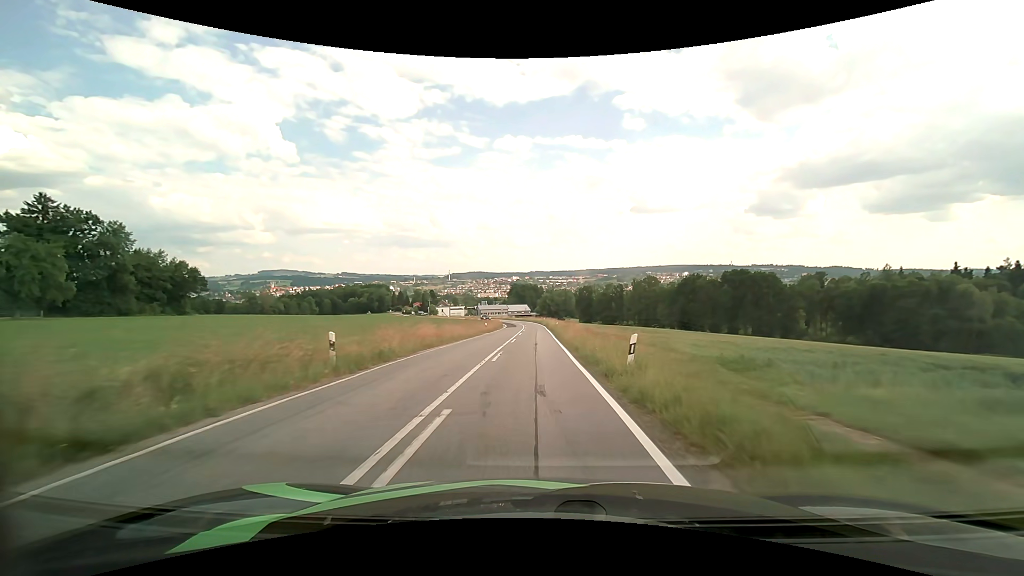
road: tertiary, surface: asphalt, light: Day
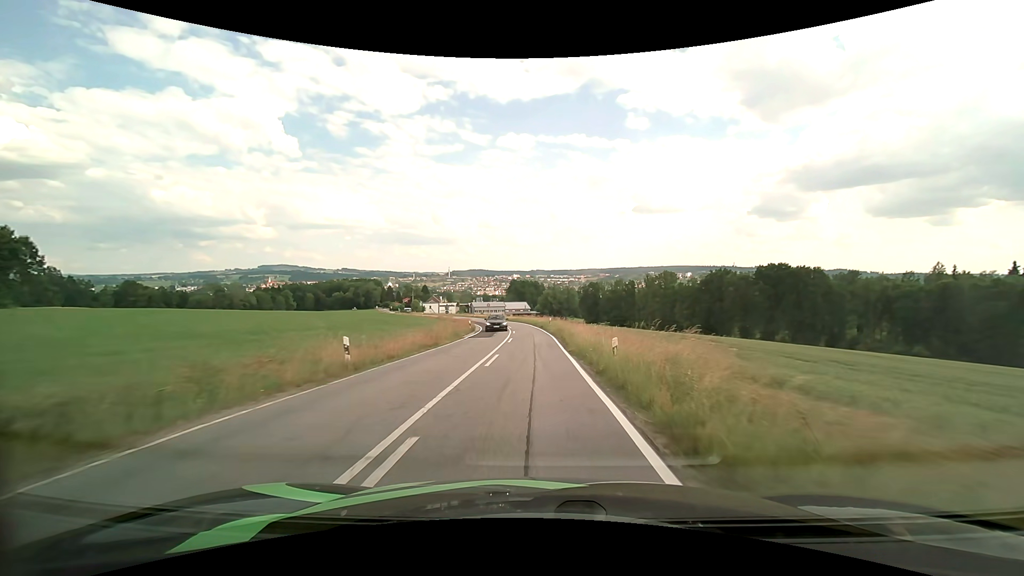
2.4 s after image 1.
(-0.1, +36.3) m; 0°
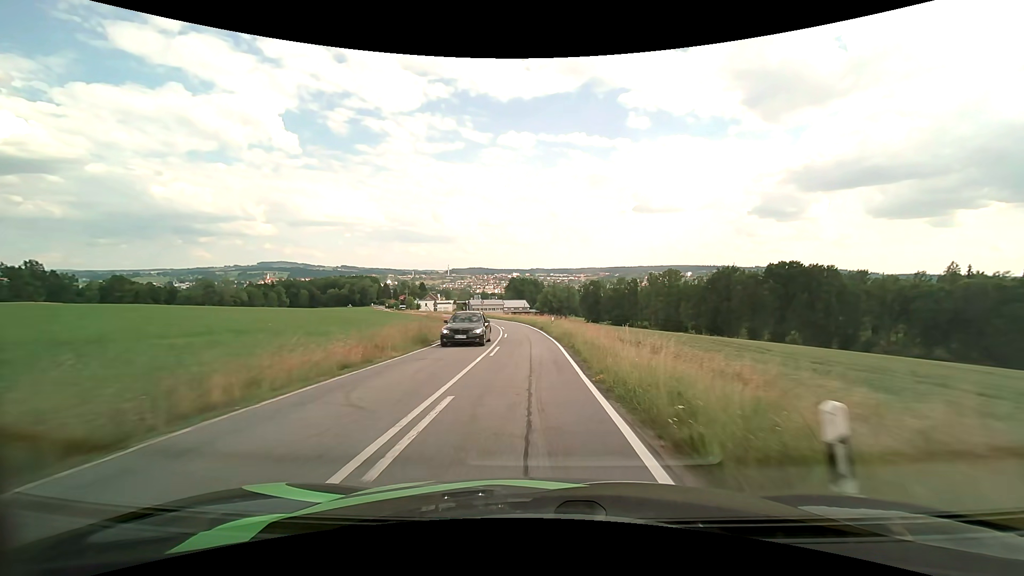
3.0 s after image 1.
(0.0, +9.2) m; 0°
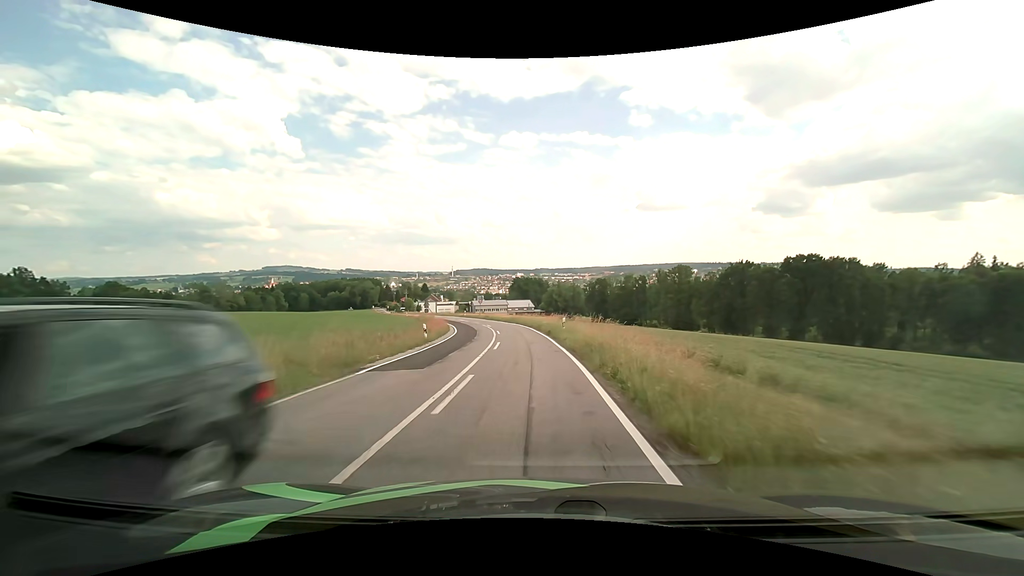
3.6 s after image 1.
(0.0, +9.2) m; 0°
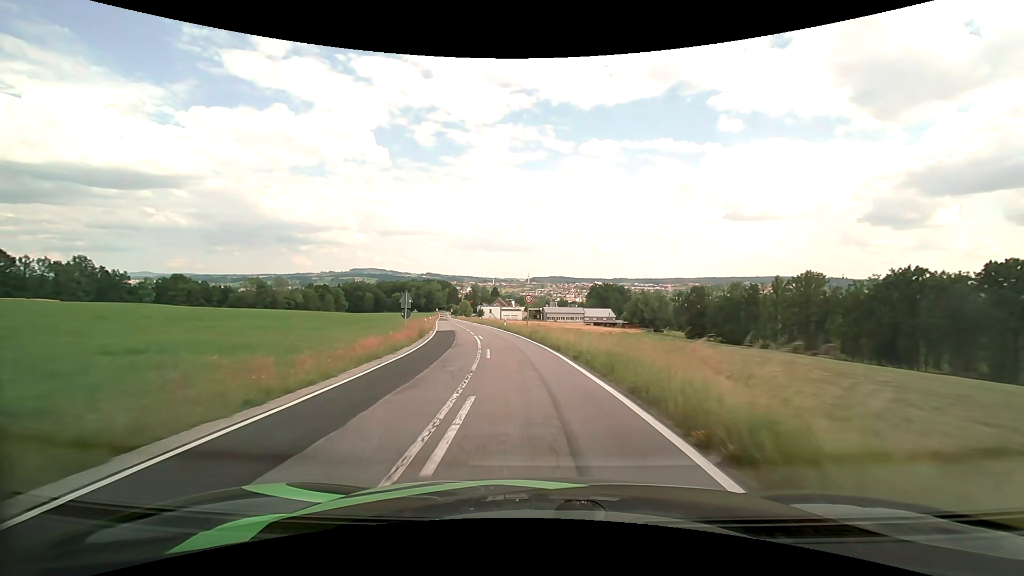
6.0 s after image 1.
(-2.5, +37.5) m; -9°
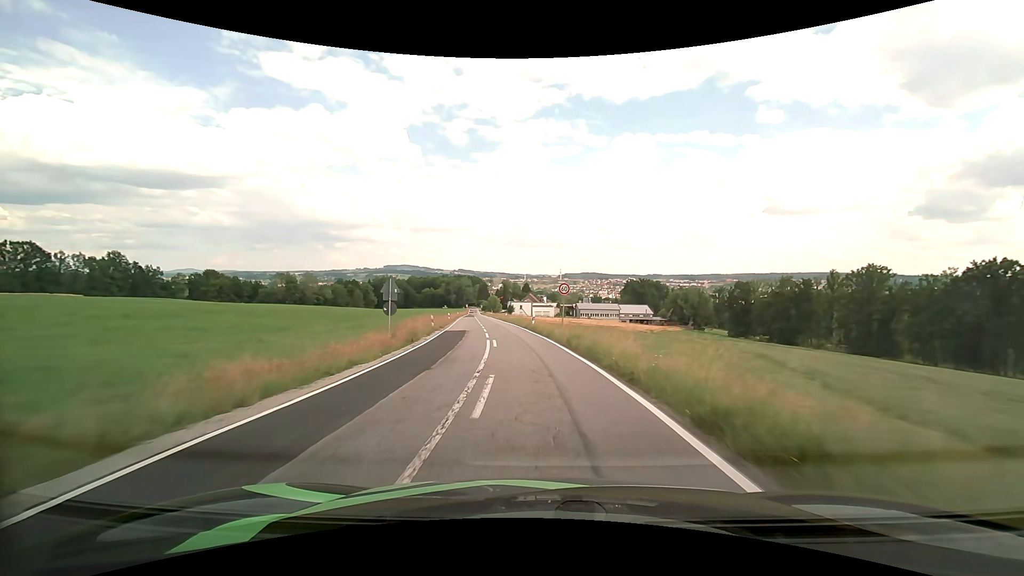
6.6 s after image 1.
(-0.3, +9.3) m; -4°
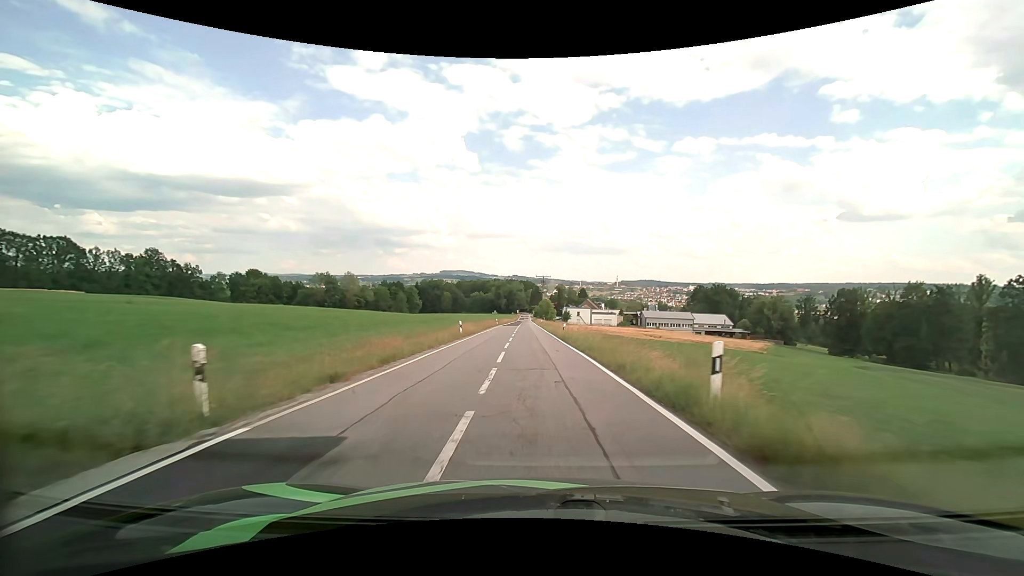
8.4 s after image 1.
(-2.0, +27.0) m; -6°
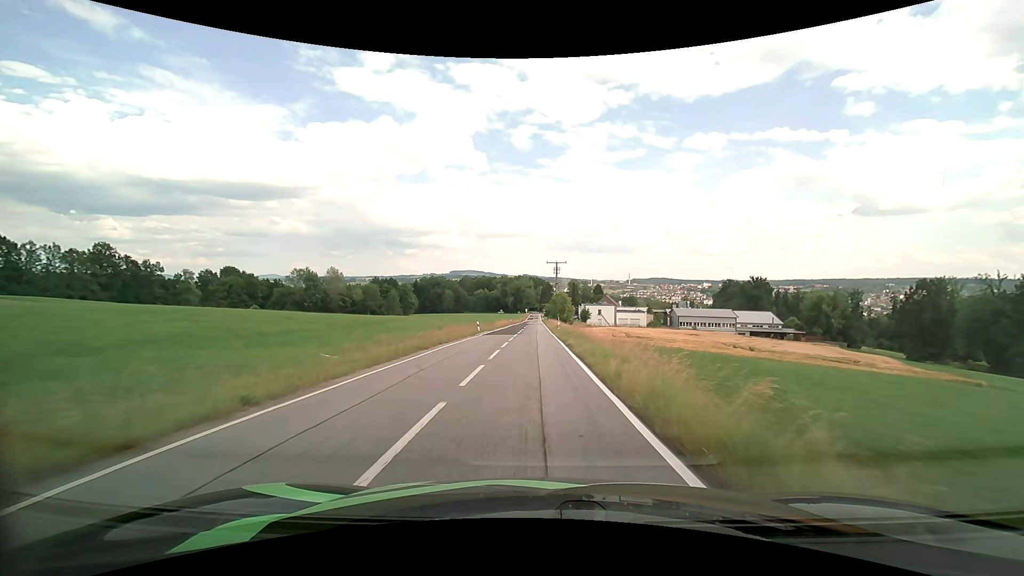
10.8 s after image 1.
(-0.4, +34.3) m; -2°
(0, +10) (0, +20) (0, +30) (0, +40) (0, +50) (0, +60) (0, +70) (0, +80) (0, +90) (0, +100) m
